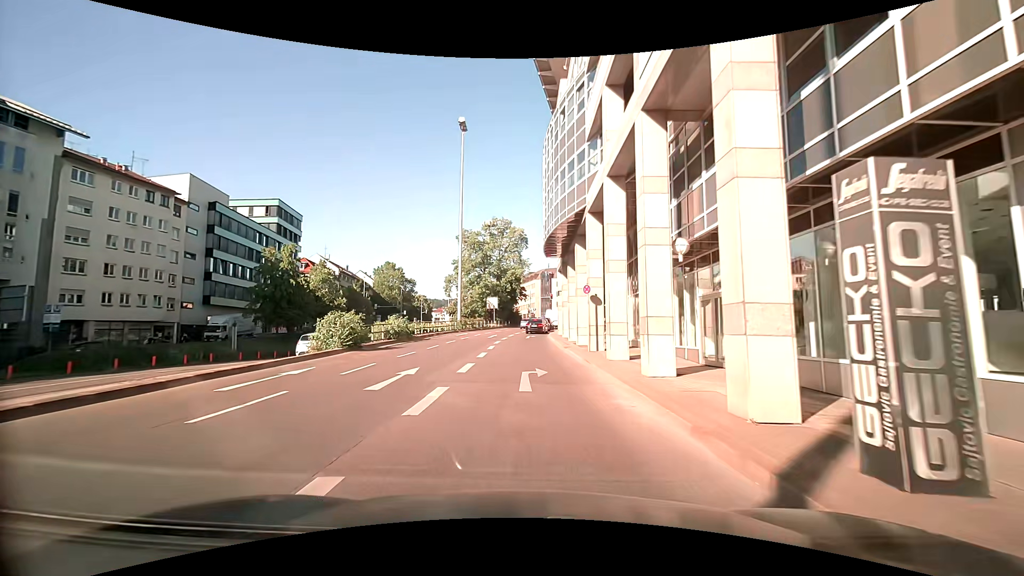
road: primary_link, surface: asphalt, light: Day
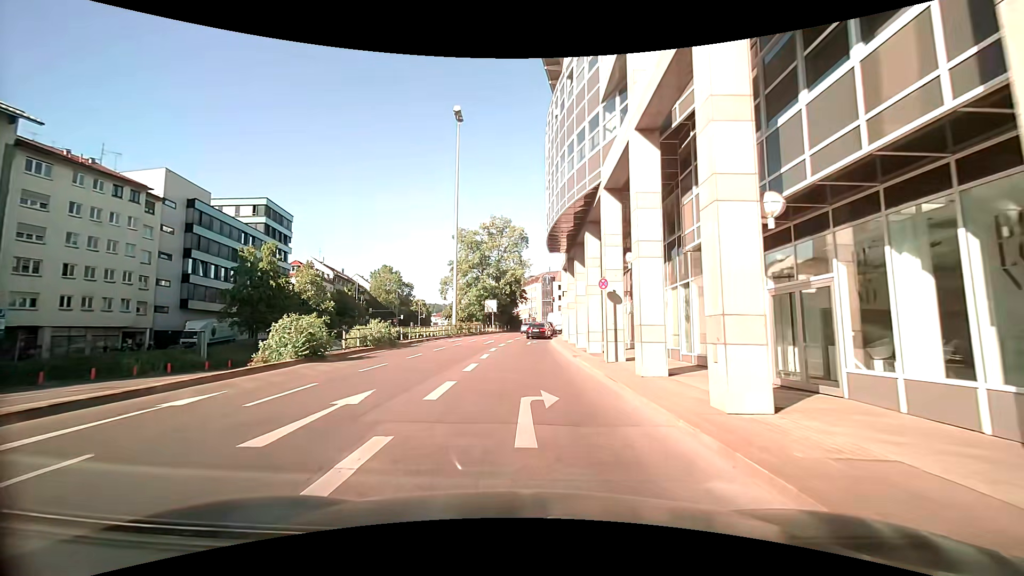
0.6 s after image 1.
(0.0, +4.5) m; 0°
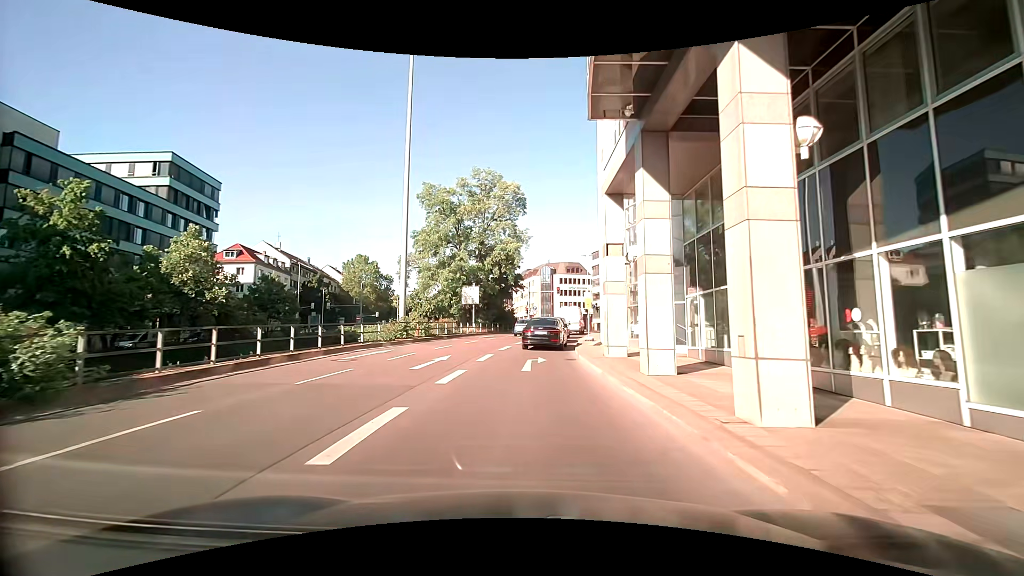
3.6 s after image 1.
(-0.3, +21.9) m; -1°
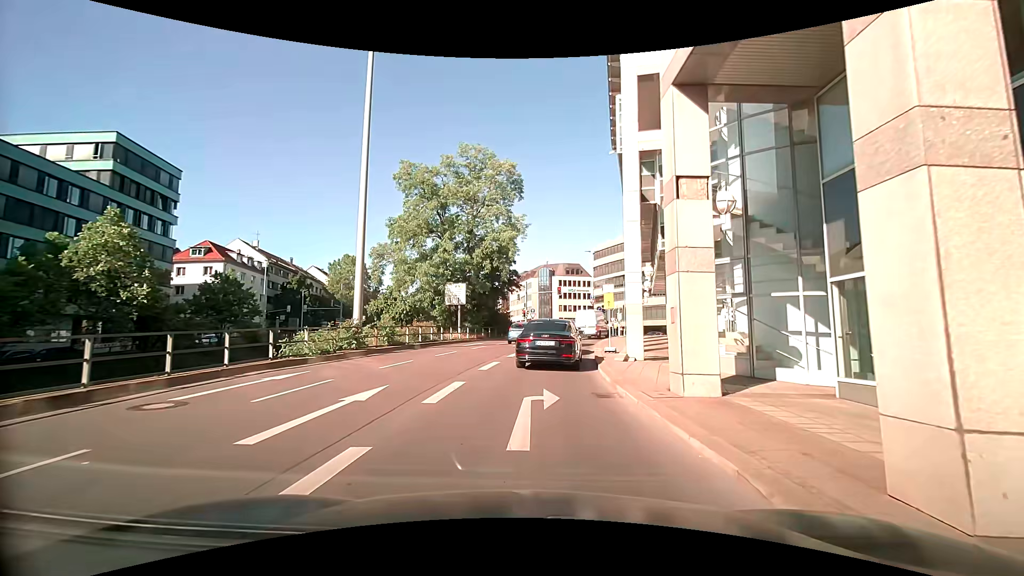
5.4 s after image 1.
(+0.1, +7.8) m; +2°
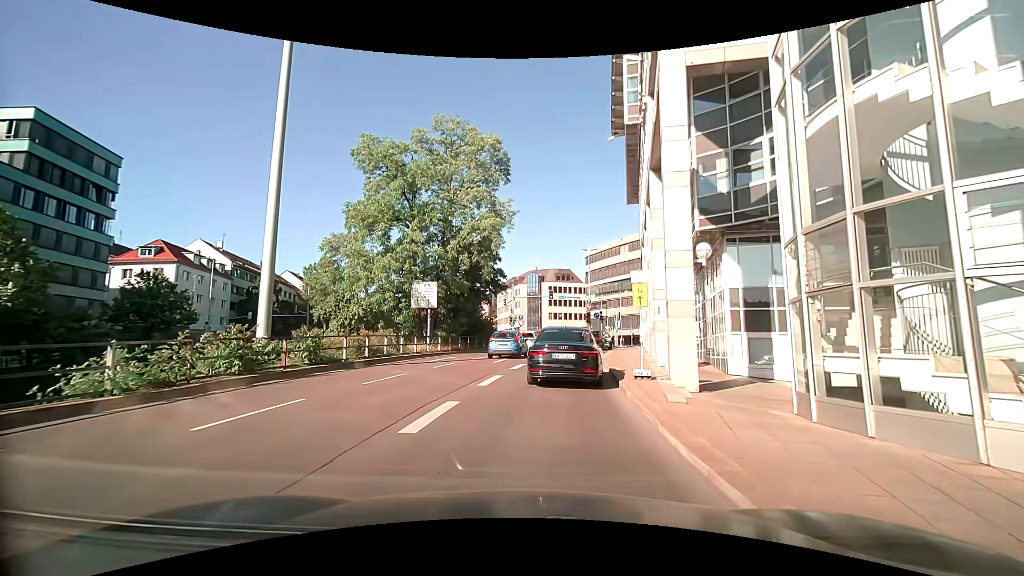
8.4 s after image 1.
(-0.1, +7.6) m; +1°
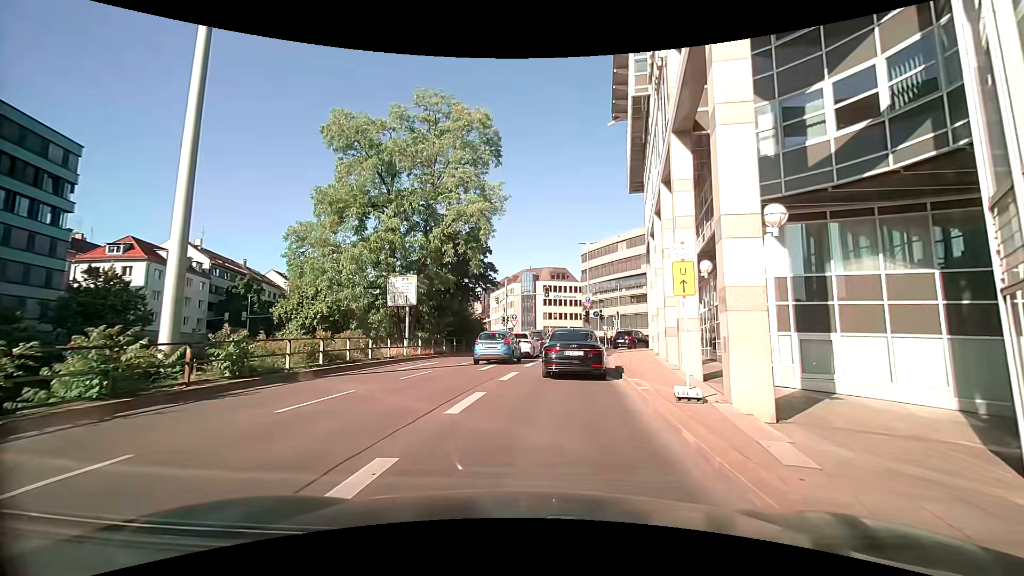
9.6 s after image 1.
(-0.1, +4.3) m; 0°
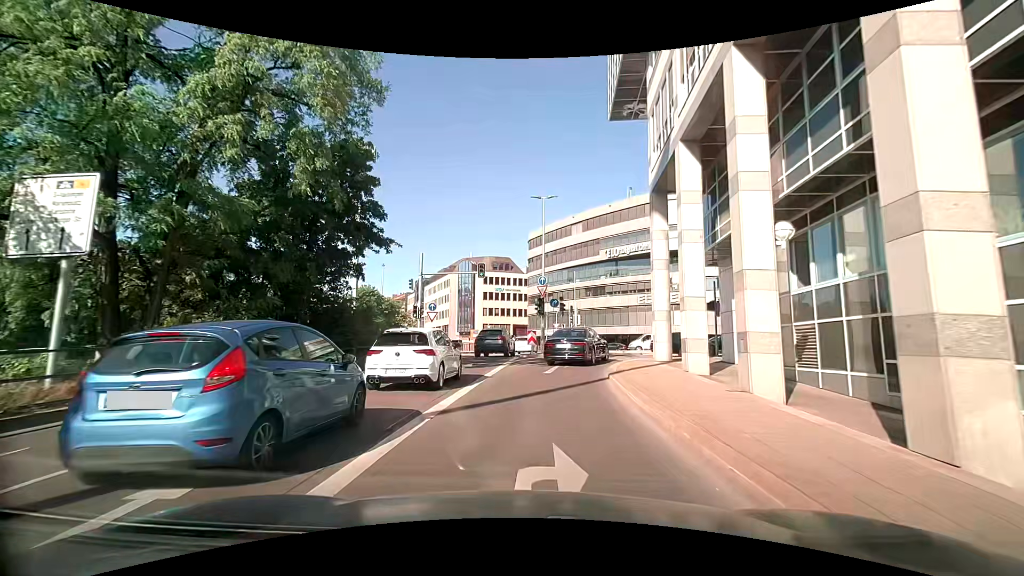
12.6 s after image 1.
(+1.0, +17.3) m; +6°
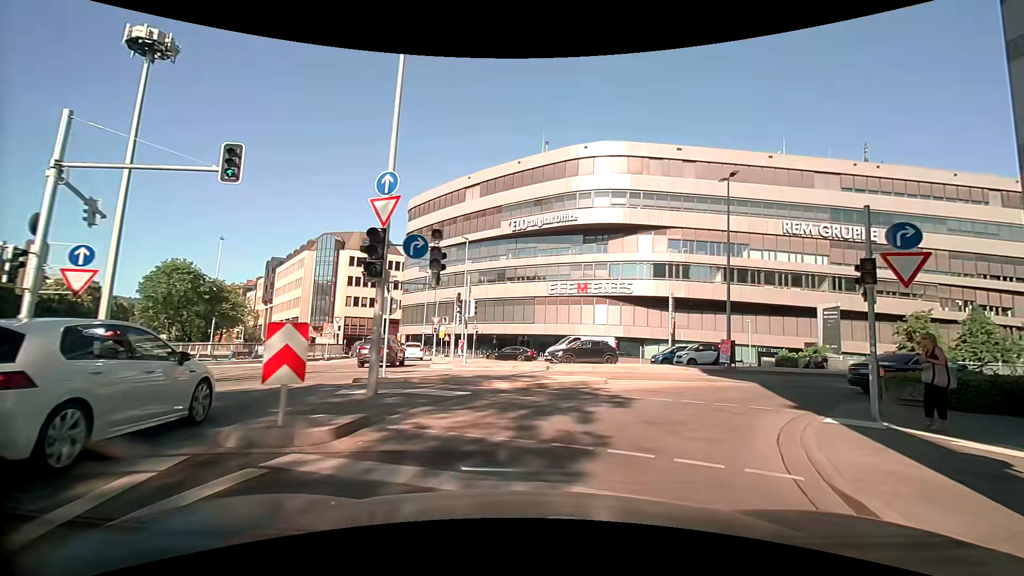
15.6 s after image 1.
(+1.4, +20.5) m; +11°
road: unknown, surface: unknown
